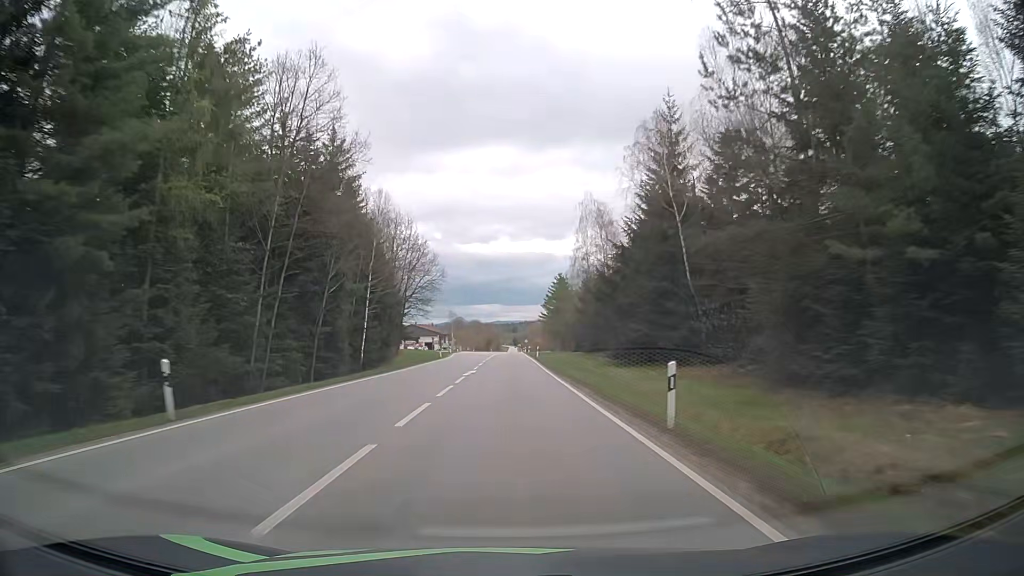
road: secondary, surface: asphalt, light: Day
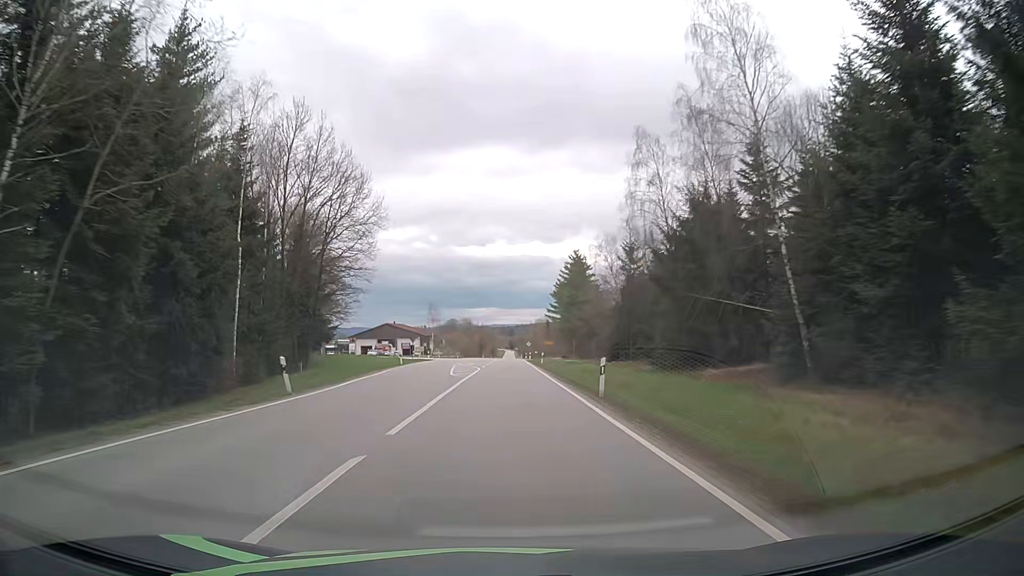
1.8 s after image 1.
(+0.4, +42.9) m; +1°
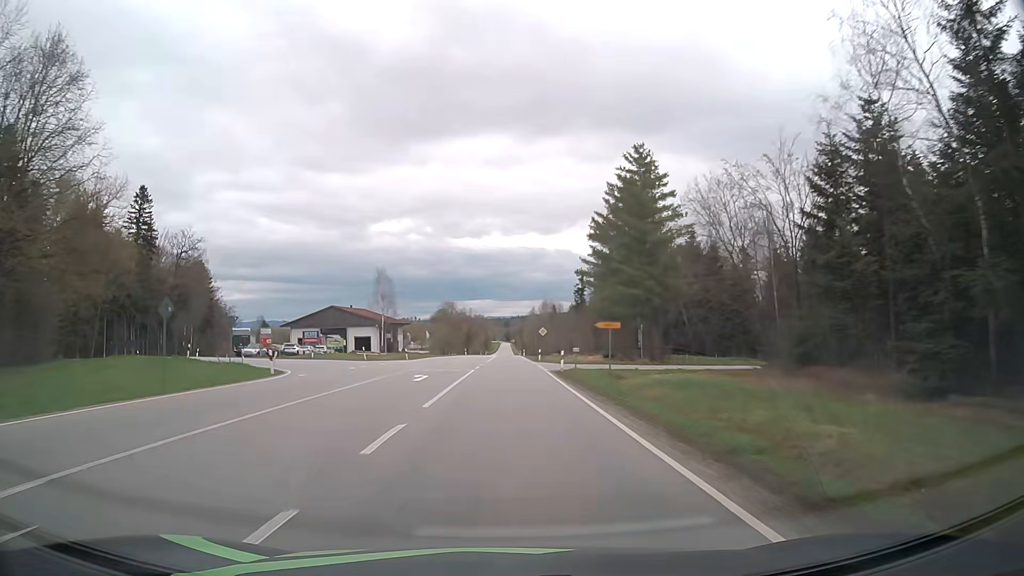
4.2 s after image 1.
(0.0, +56.9) m; 0°
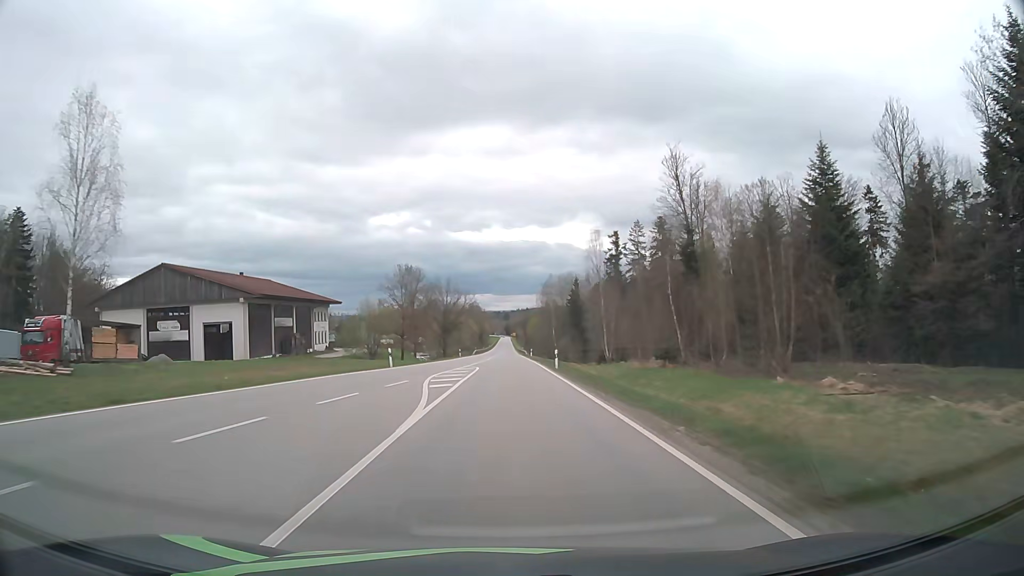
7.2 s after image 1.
(-0.1, +71.0) m; 0°
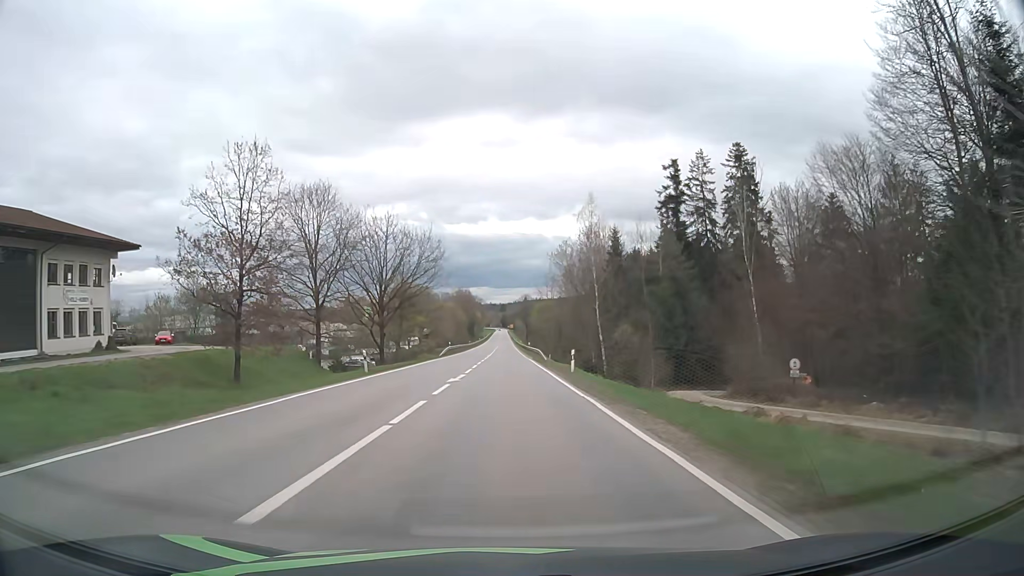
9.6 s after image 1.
(+0.3, +57.3) m; +1°
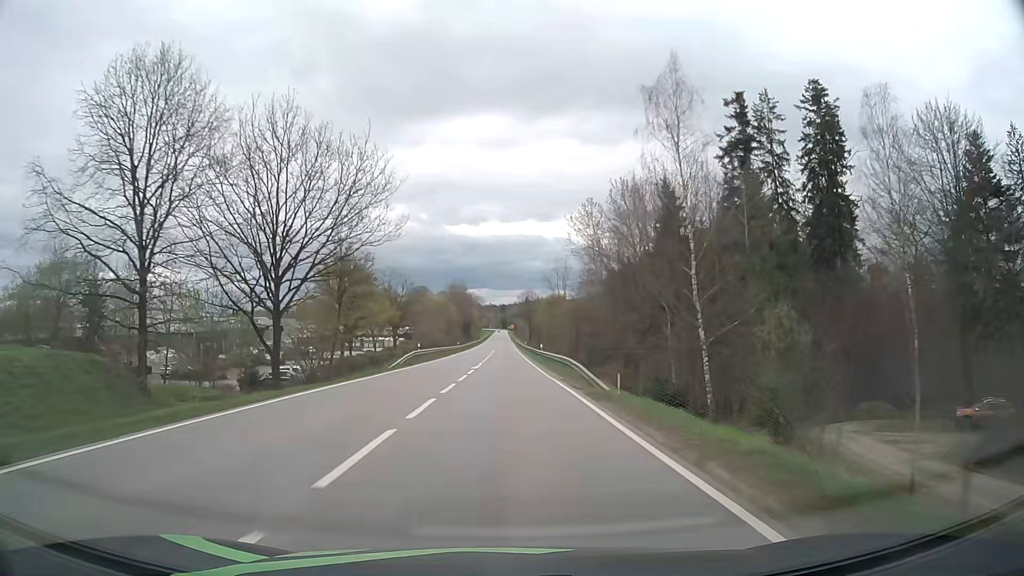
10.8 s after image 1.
(-0.1, +28.9) m; 0°
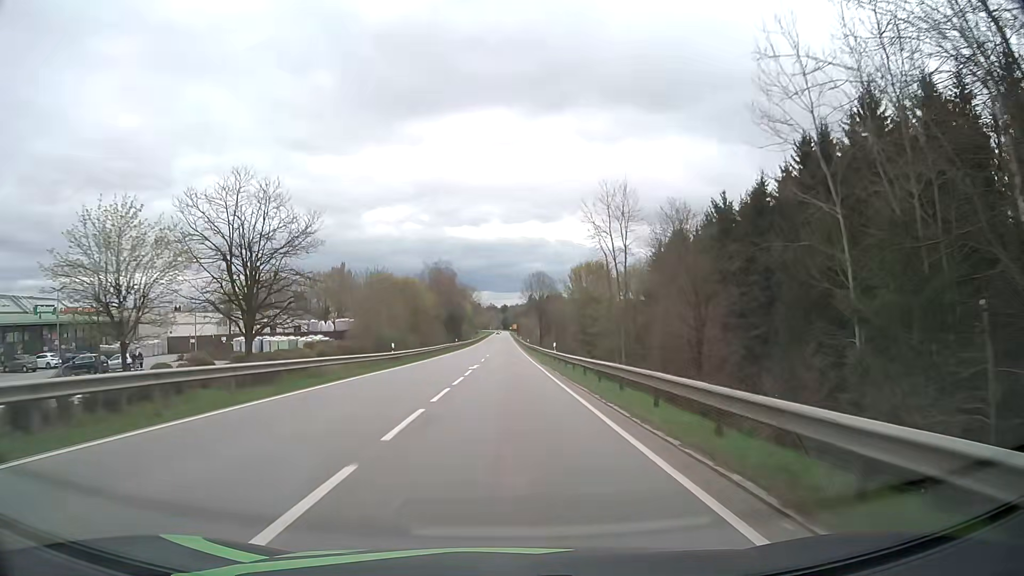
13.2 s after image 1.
(0.0, +57.1) m; 0°
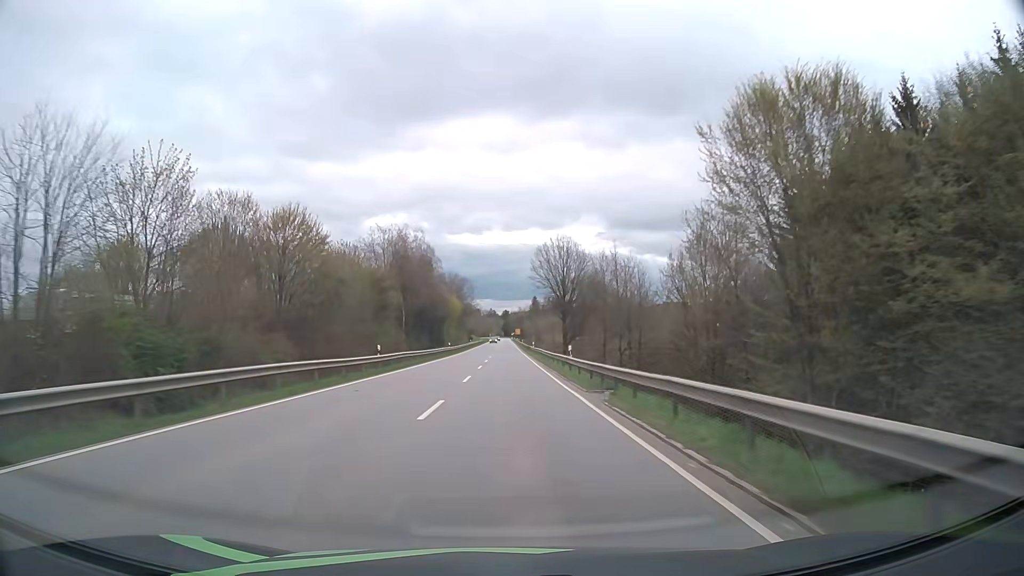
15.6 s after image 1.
(-0.2, +57.3) m; 0°
(0, +10) (0, +20) (0, +30) (0, +40) (0, +50) (0, +60) (0, +70) (0, +80) (0, +90) (0, +100) m
